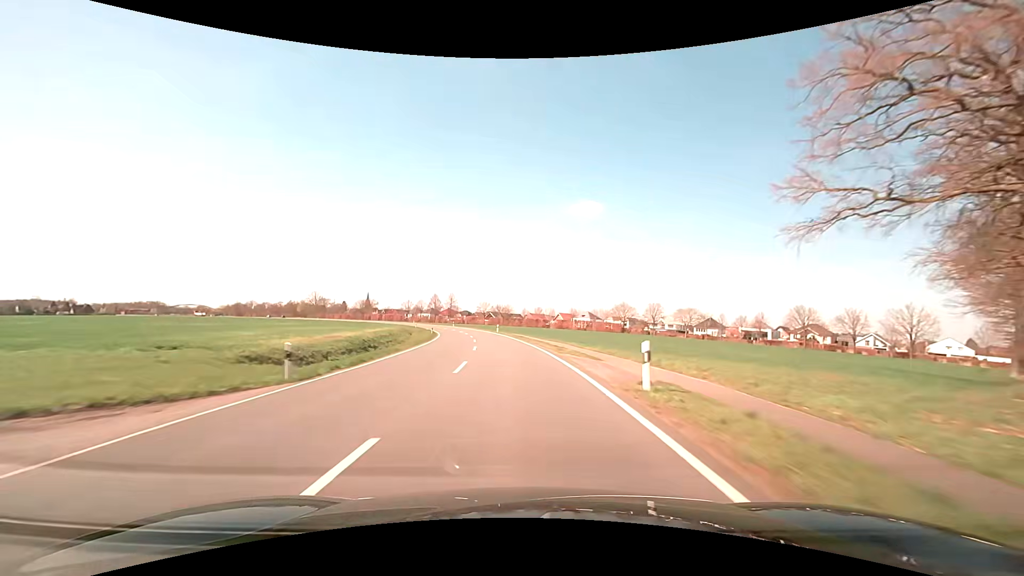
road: secondary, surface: asphalt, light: Day
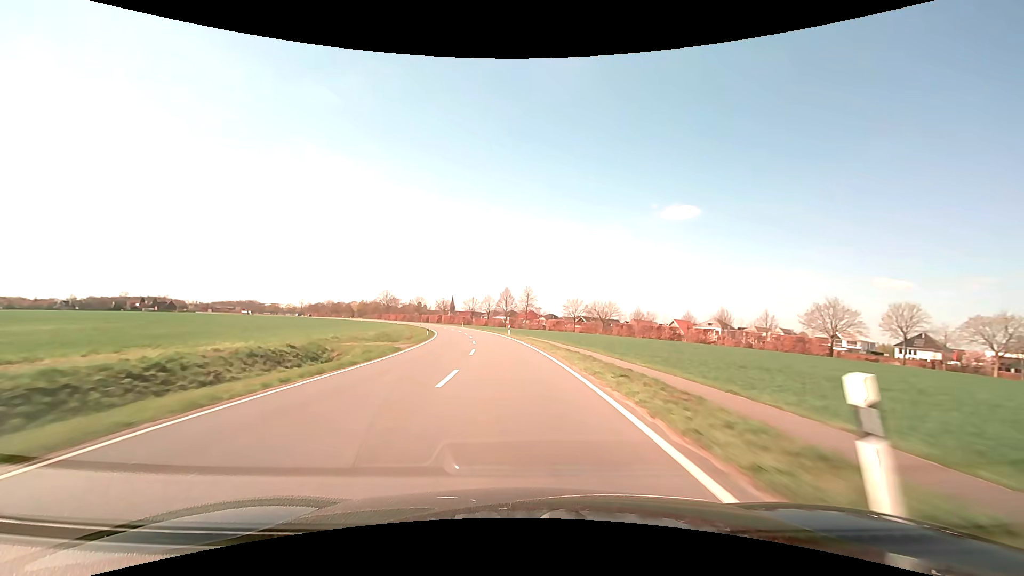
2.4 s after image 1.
(-4.8, +63.3) m; -9°
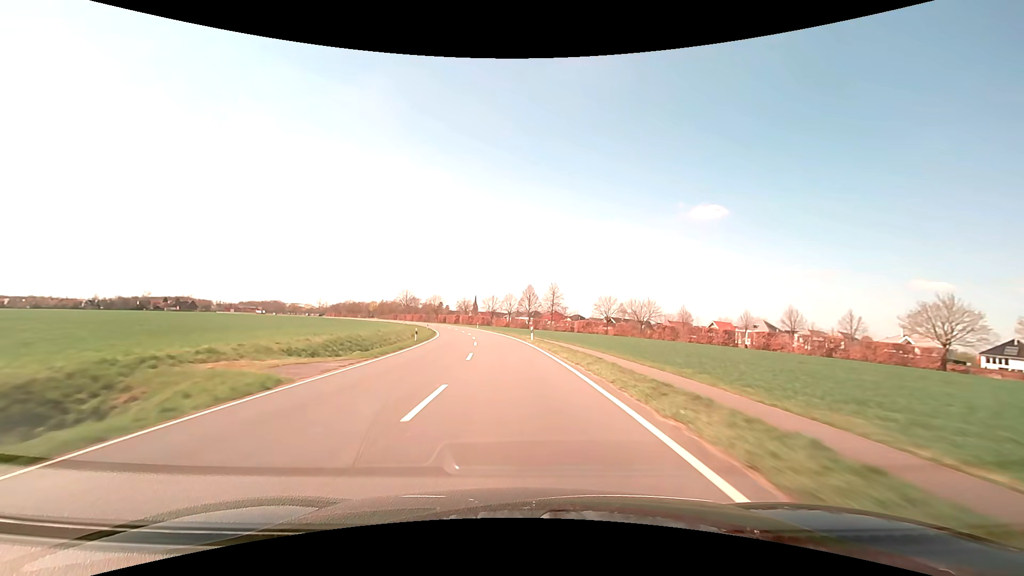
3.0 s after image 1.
(-0.4, +15.9) m; -3°
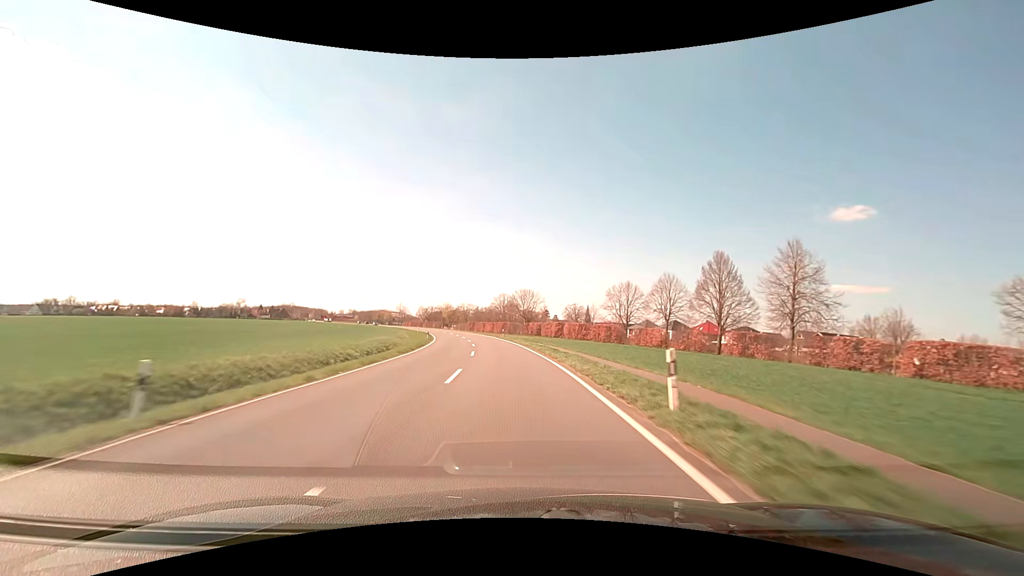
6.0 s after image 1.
(-8.8, +78.7) m; -13°
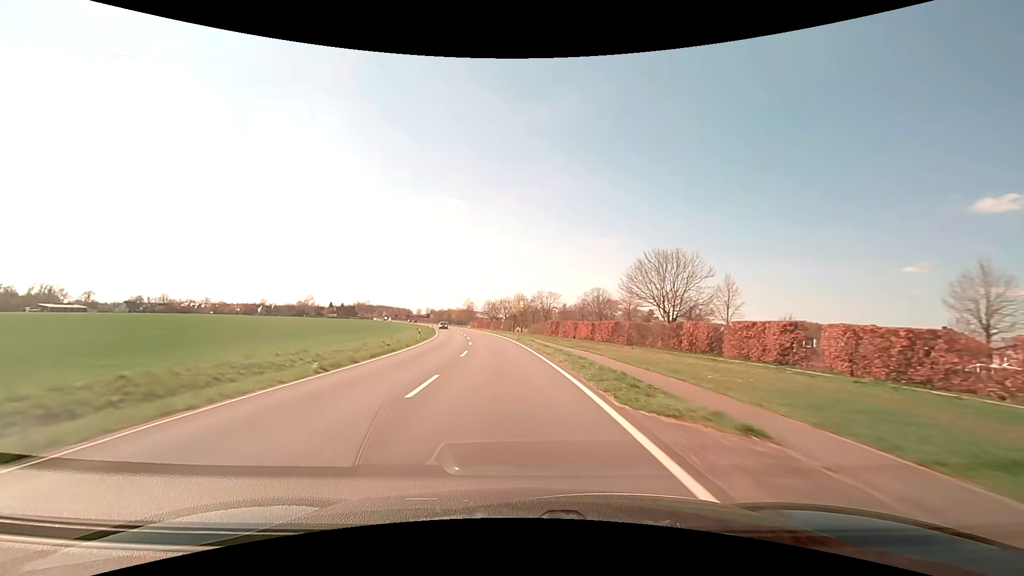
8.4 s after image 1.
(-5.1, +63.1) m; -10°
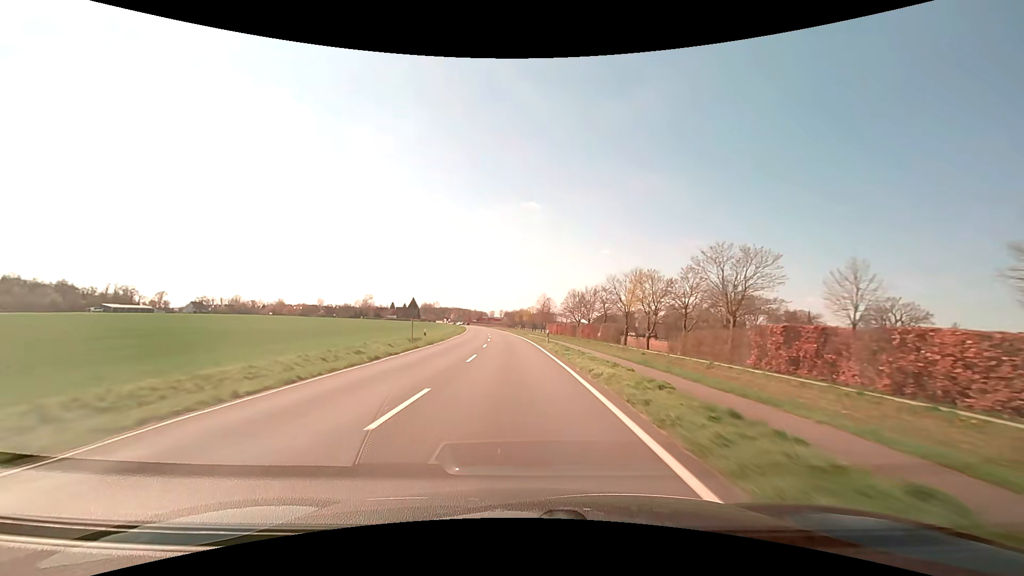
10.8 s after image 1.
(-5.4, +63.1) m; -9°
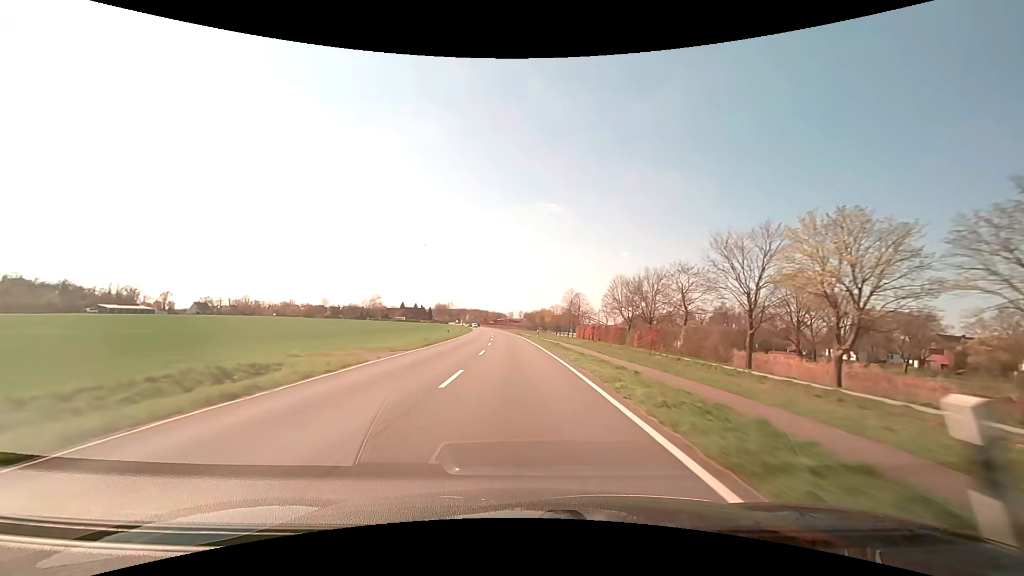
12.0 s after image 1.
(-0.6, +31.7) m; -2°
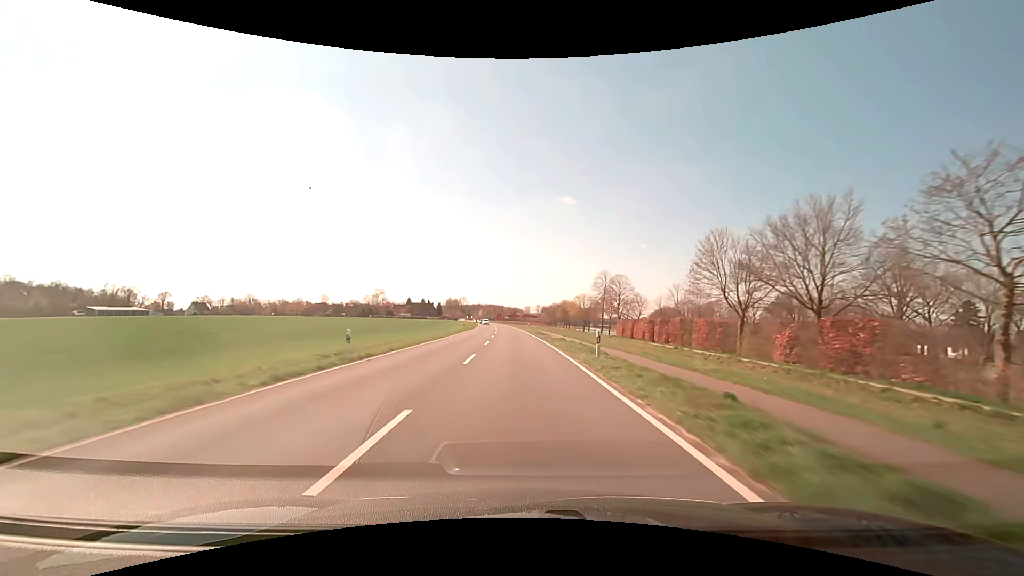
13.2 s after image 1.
(-0.5, +31.2) m; -2°
